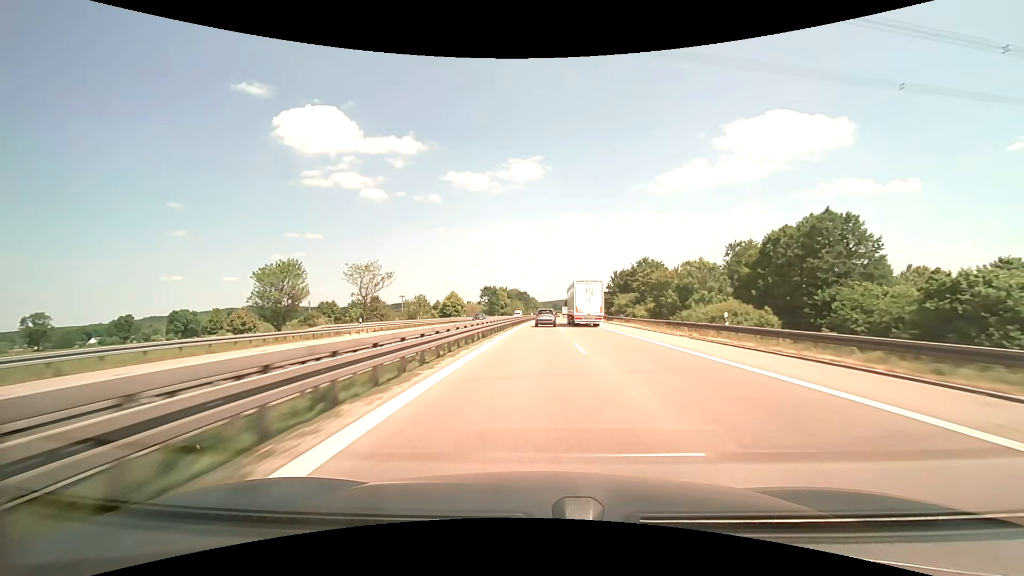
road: motorway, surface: asphalt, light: Day
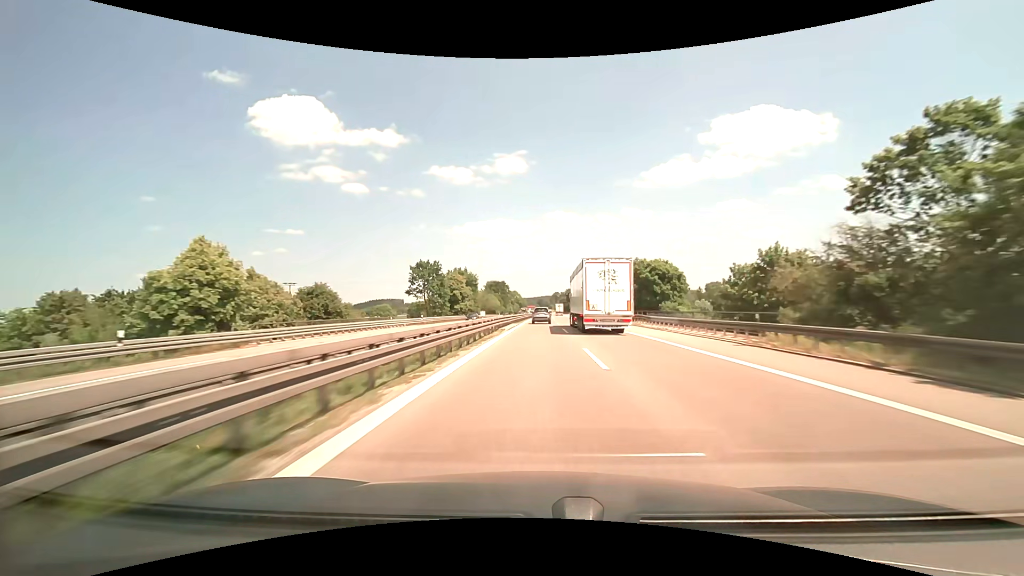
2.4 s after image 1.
(+2.5, +76.6) m; +3°
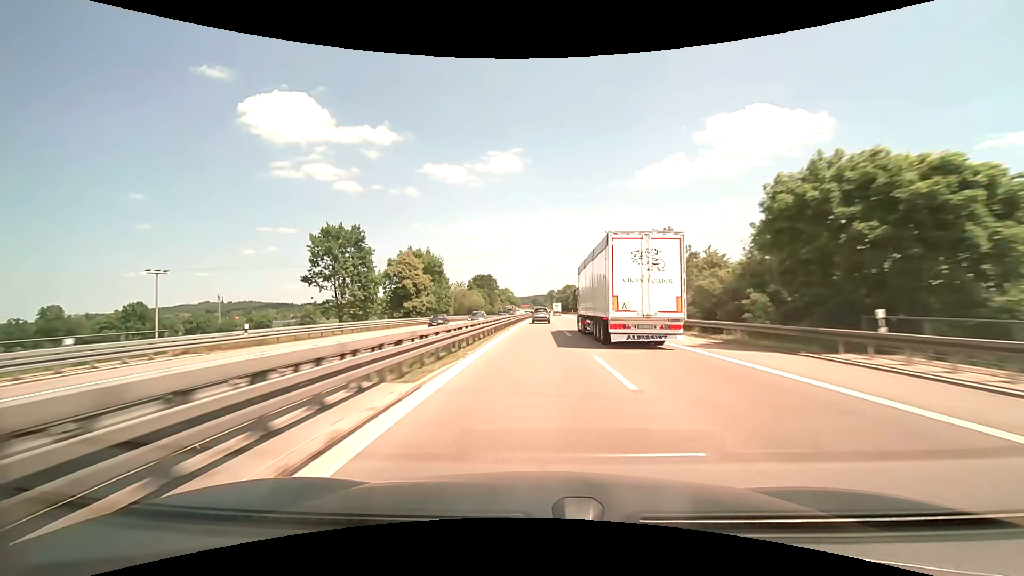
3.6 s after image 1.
(+0.2, +38.6) m; +1°
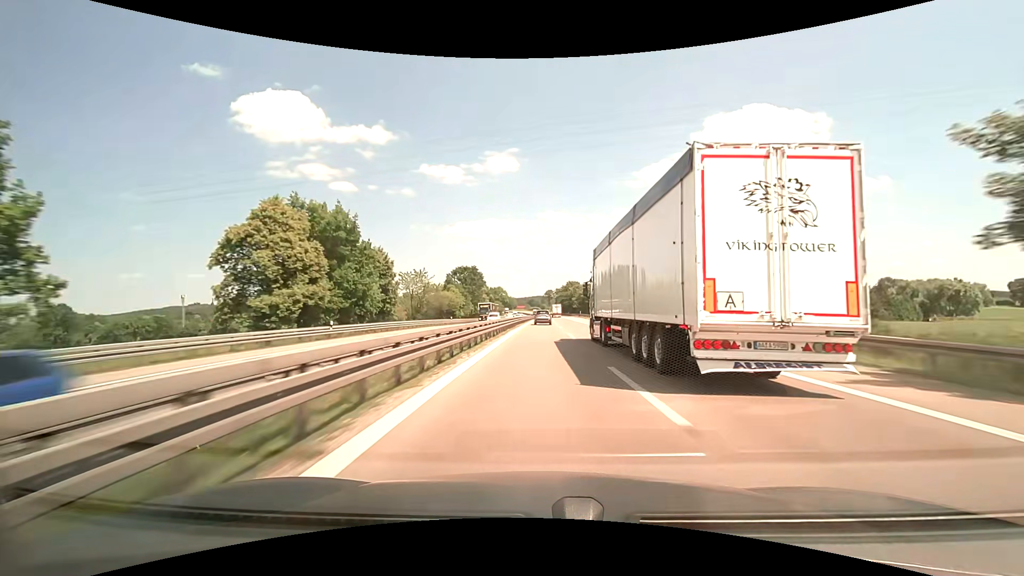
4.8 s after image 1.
(+0.2, +38.7) m; +1°
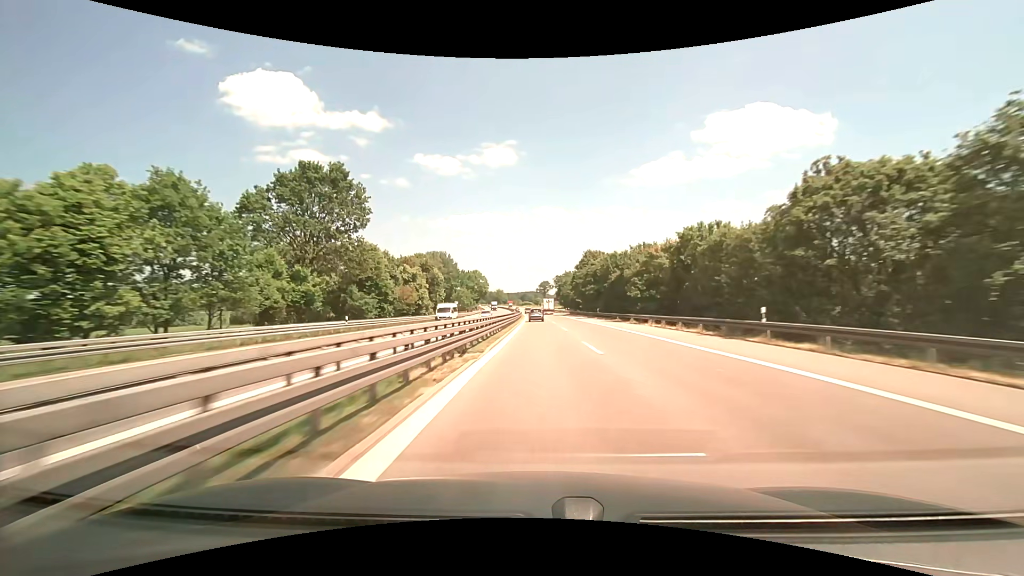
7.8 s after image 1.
(+1.2, +98.4) m; +2°
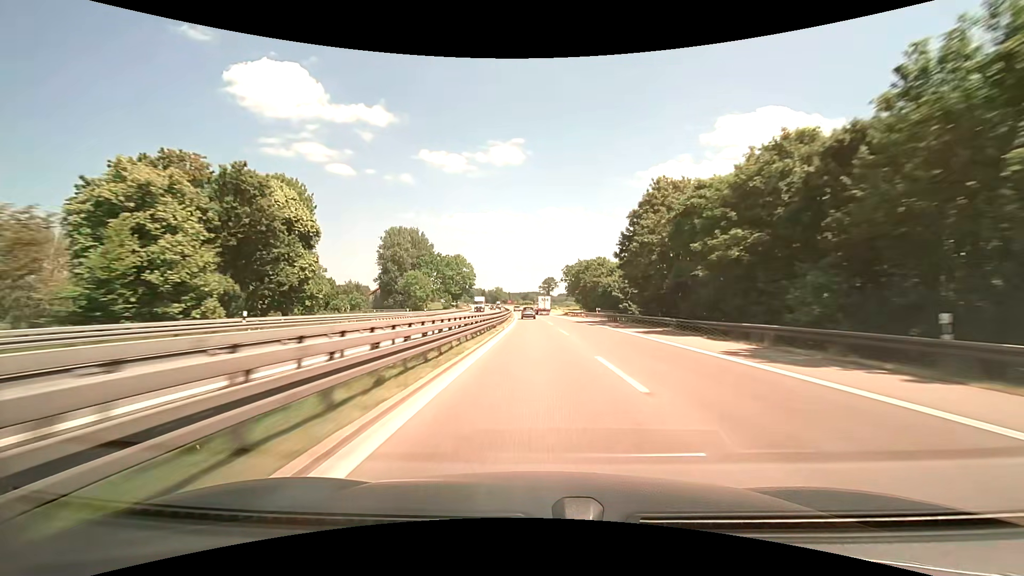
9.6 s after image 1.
(-0.3, +61.3) m; -1°
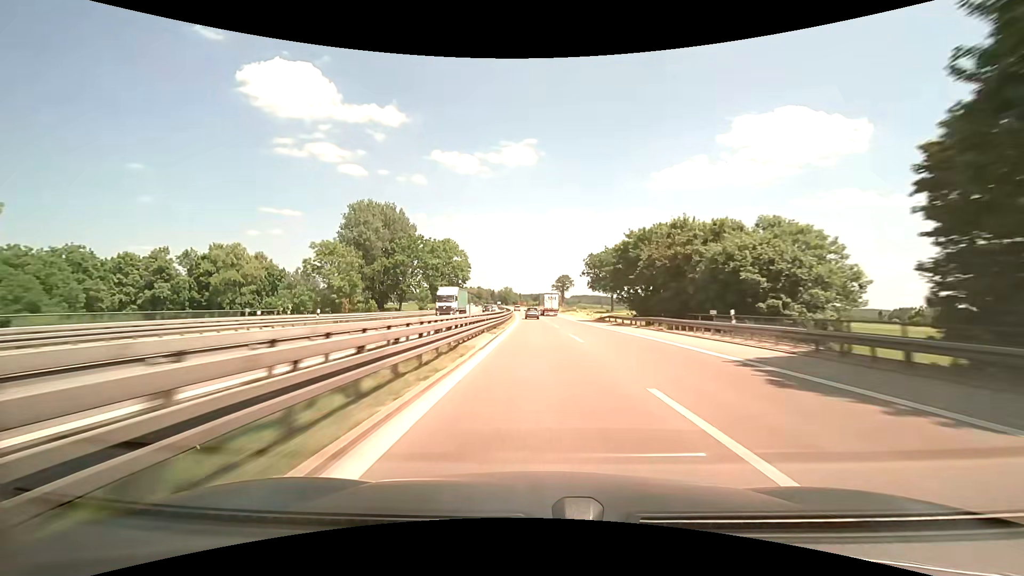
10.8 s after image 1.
(-0.5, +41.5) m; -1°
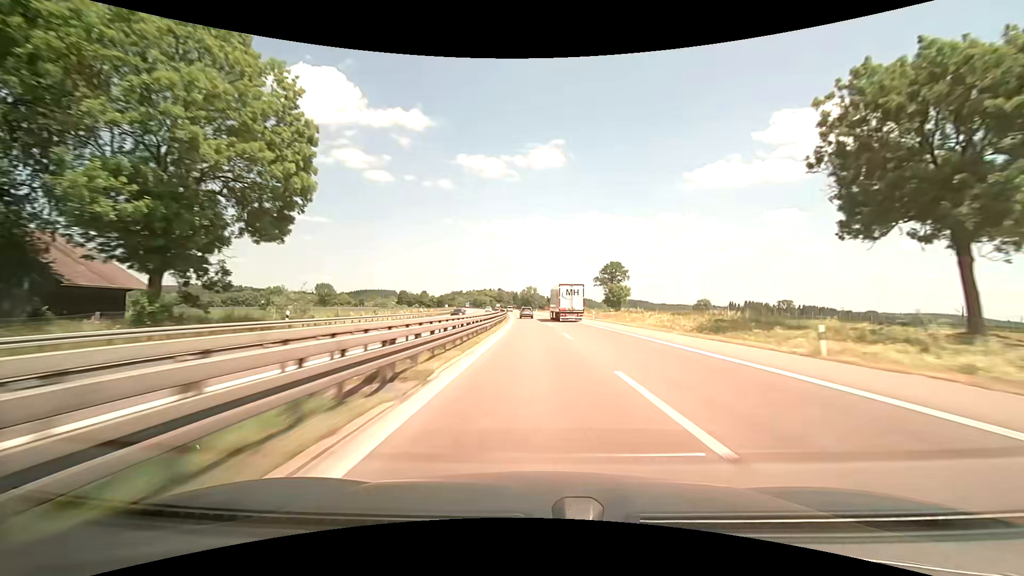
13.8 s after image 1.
(-2.2, +105.7) m; -3°
(0, +10) (0, +20) (0, +30) (0, +40) (-1, +50) (-1, +60) (-1, +70) (-2, +80) (-2, +90) (-3, +100) m
